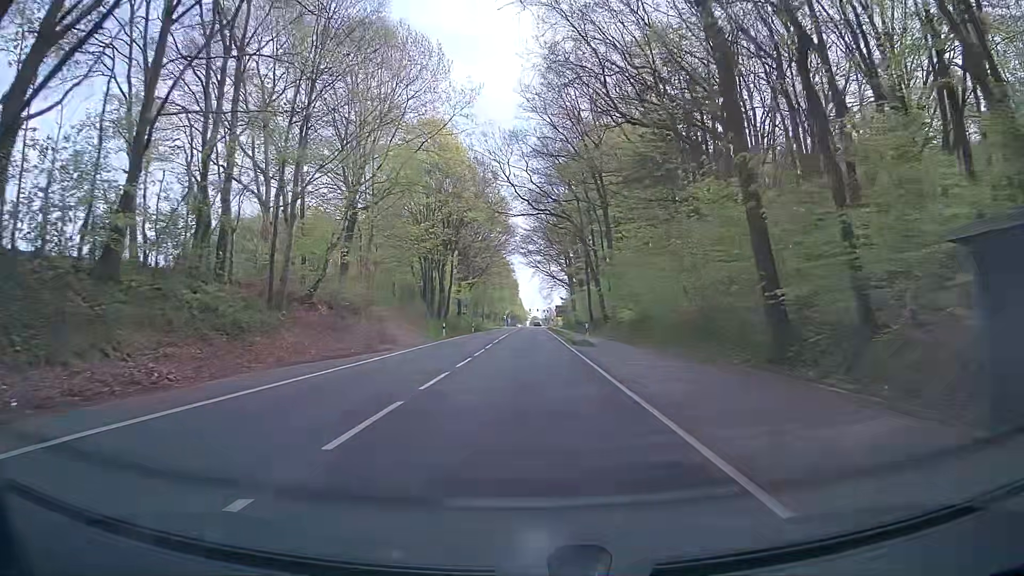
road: primary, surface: asphalt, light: Day
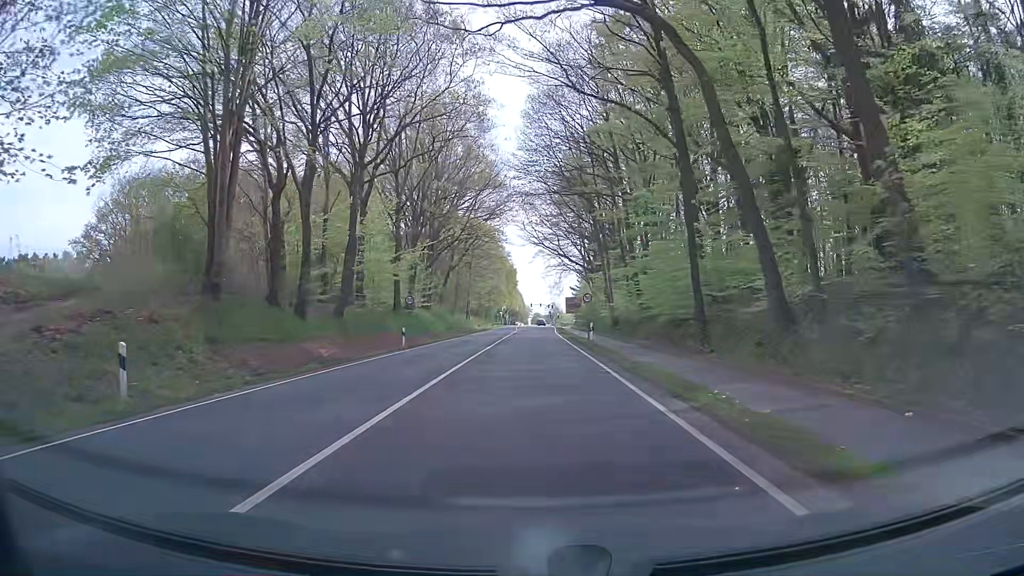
(+0.5, +43.9) m; +1°
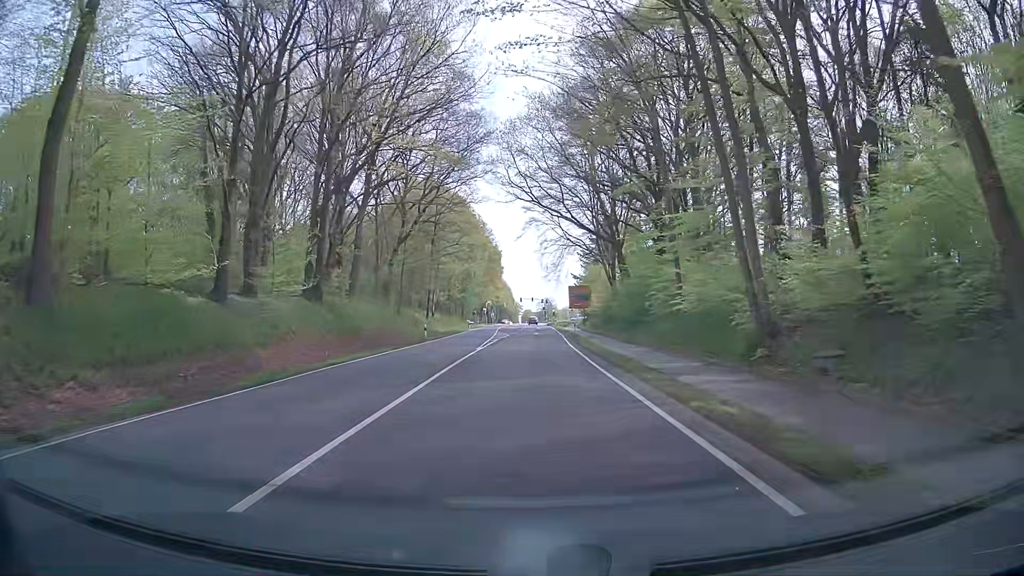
(-0.1, +38.0) m; +1°
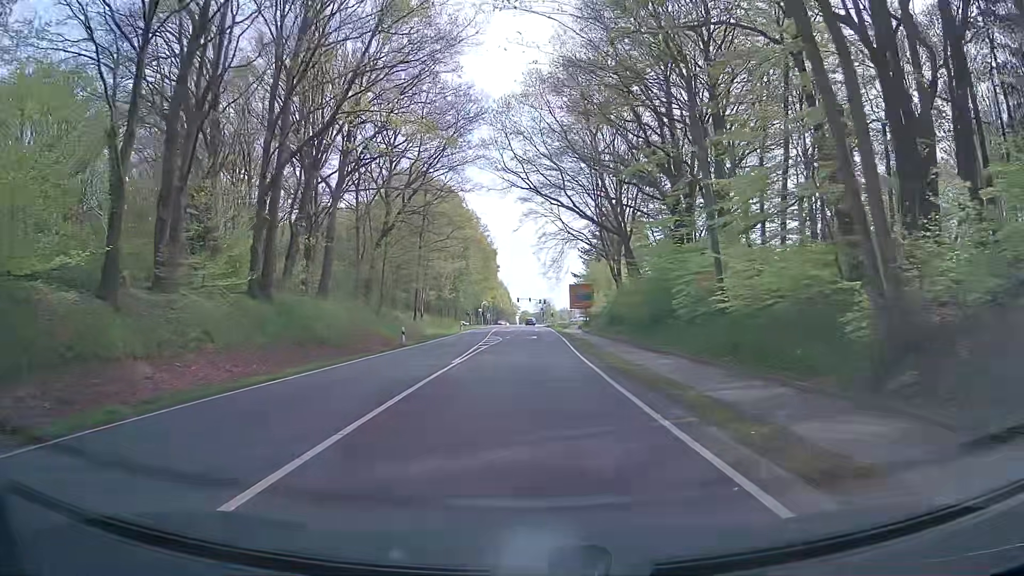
(+0.1, +7.5) m; 0°
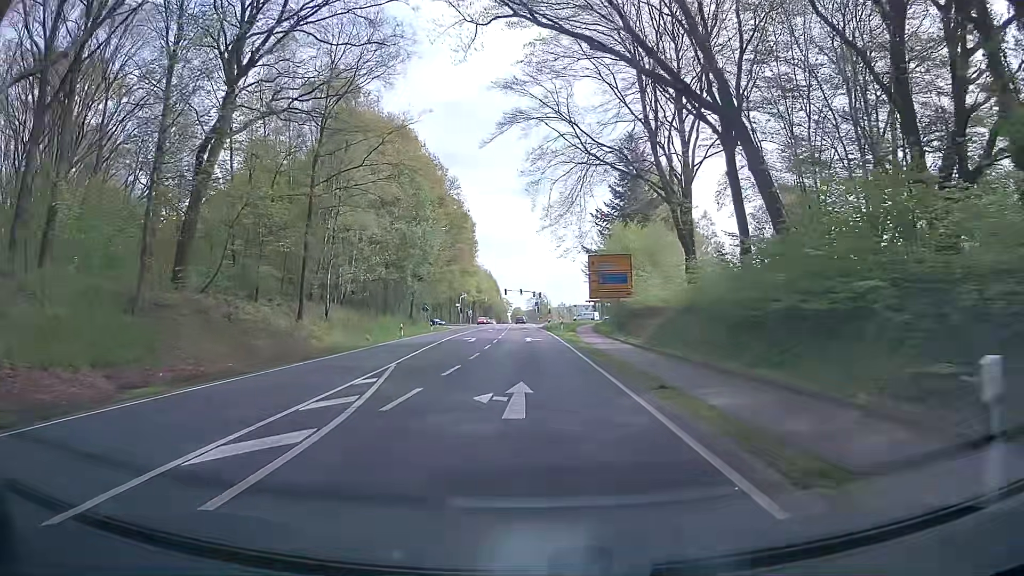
(+0.6, +37.7) m; +1°
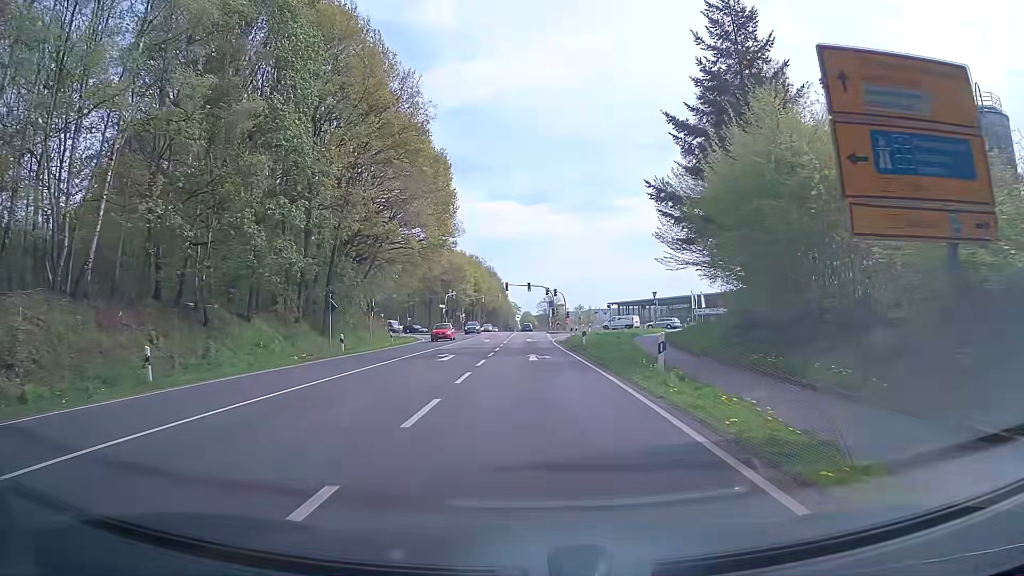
(-0.8, +37.9) m; -2°
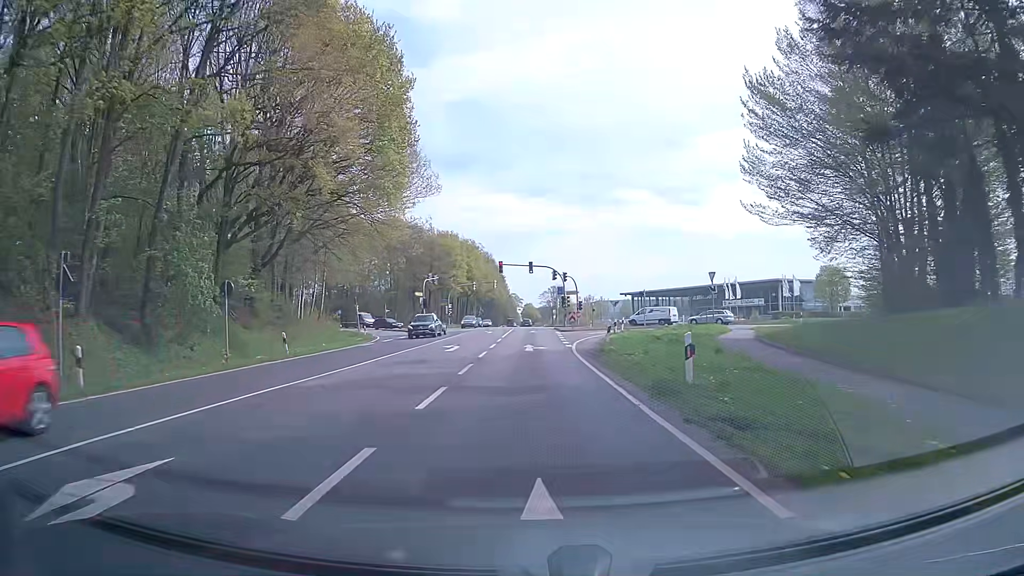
(+0.3, +22.8) m; +1°
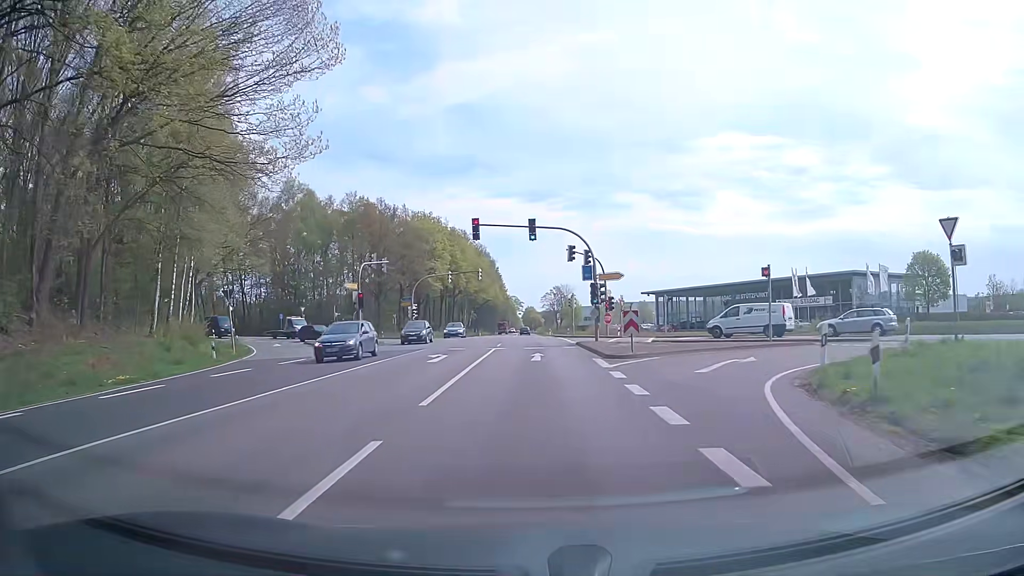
(-0.1, +30.6) m; 0°
(0, +10) (0, +20) (0, +30) (0, +40) (0, +50) (0, +60) (0, +70) (0, +80) (-1, +90) (-1, +100) m
